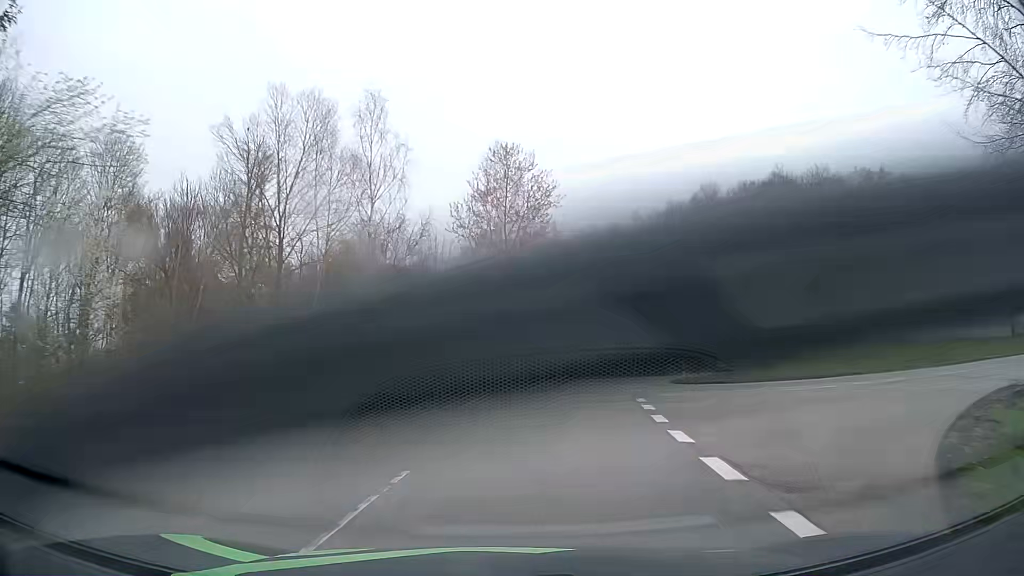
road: tertiary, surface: asphalt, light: Day
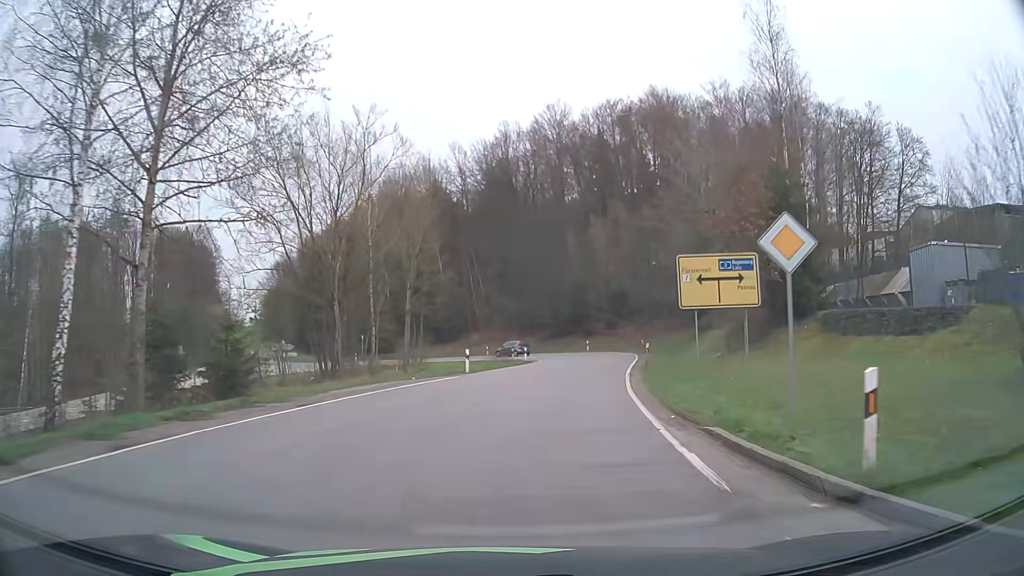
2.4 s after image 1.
(+4.7, +32.9) m; +16°
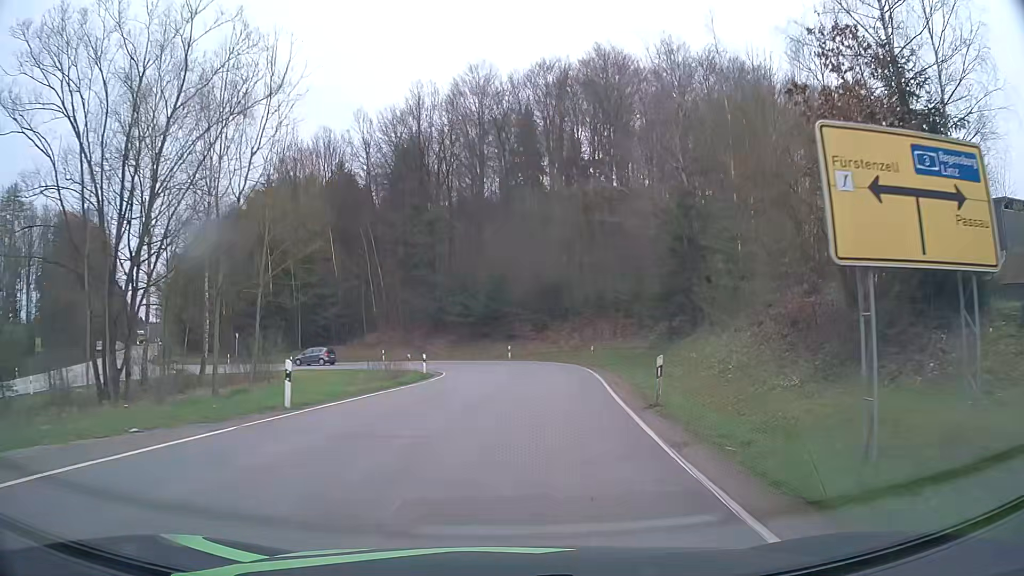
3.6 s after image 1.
(+0.9, +15.2) m; +6°
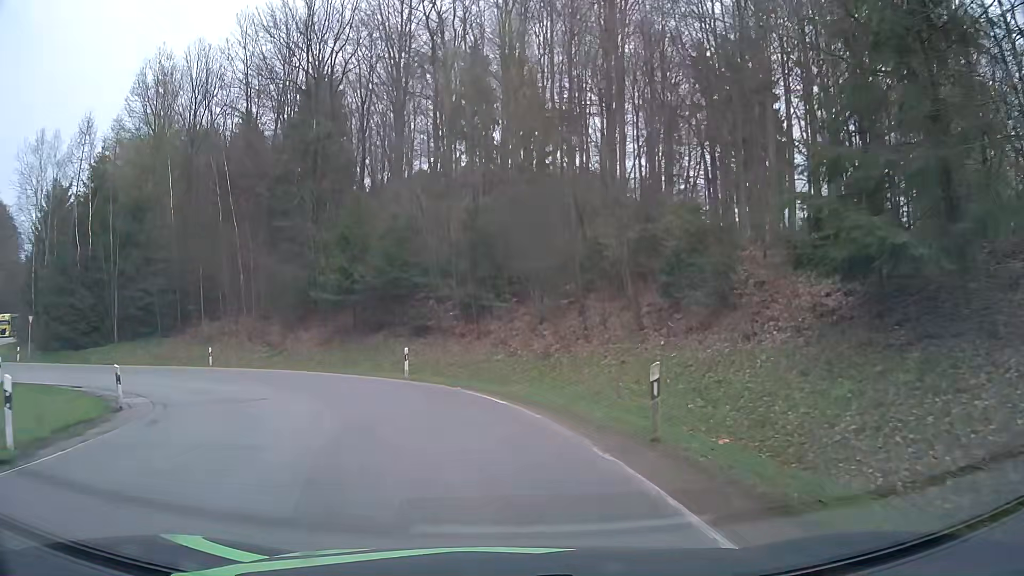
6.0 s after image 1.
(+2.4, +26.9) m; +6°
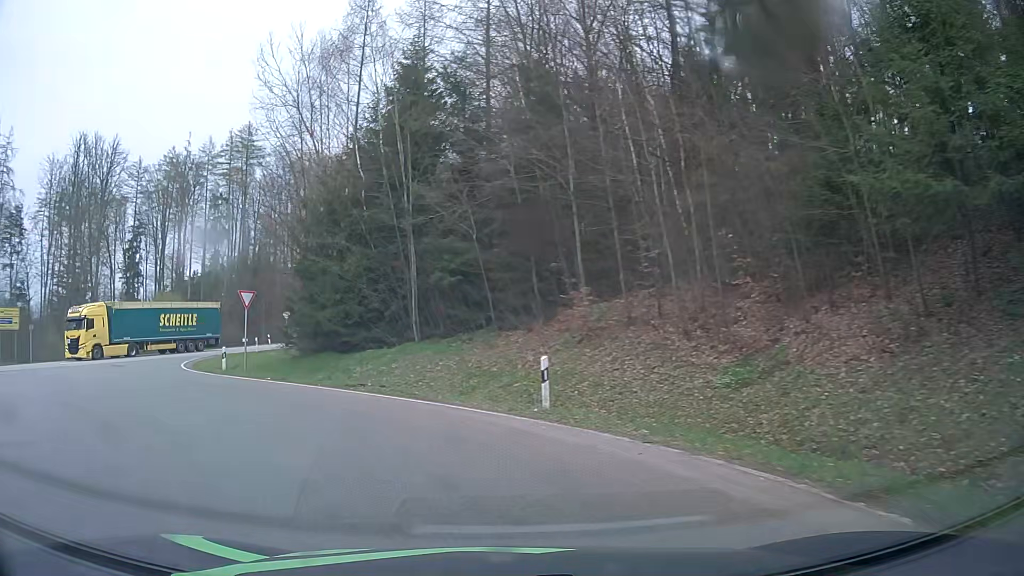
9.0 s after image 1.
(-7.3, +24.4) m; -41°
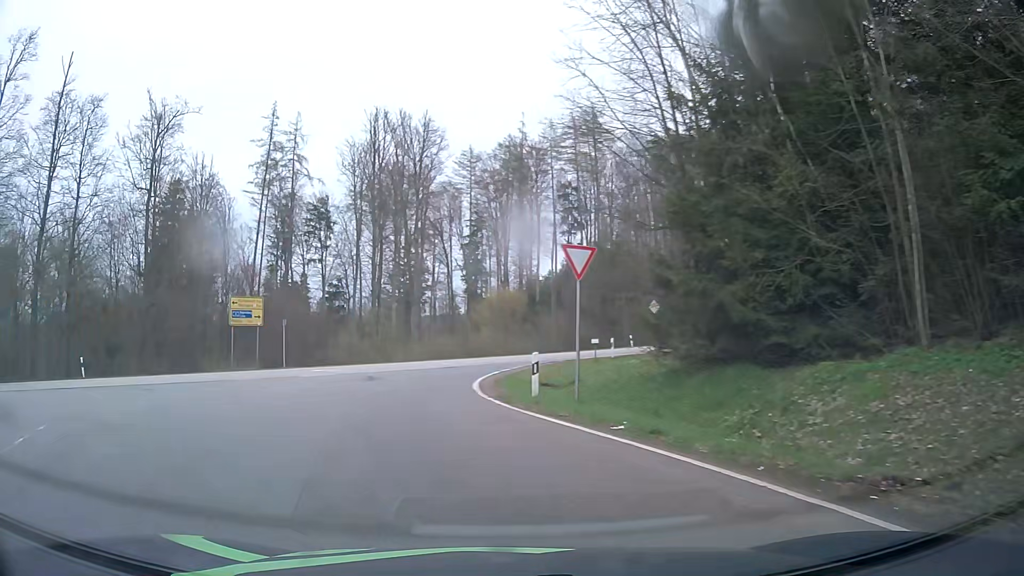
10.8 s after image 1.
(-3.7, +12.8) m; -32°
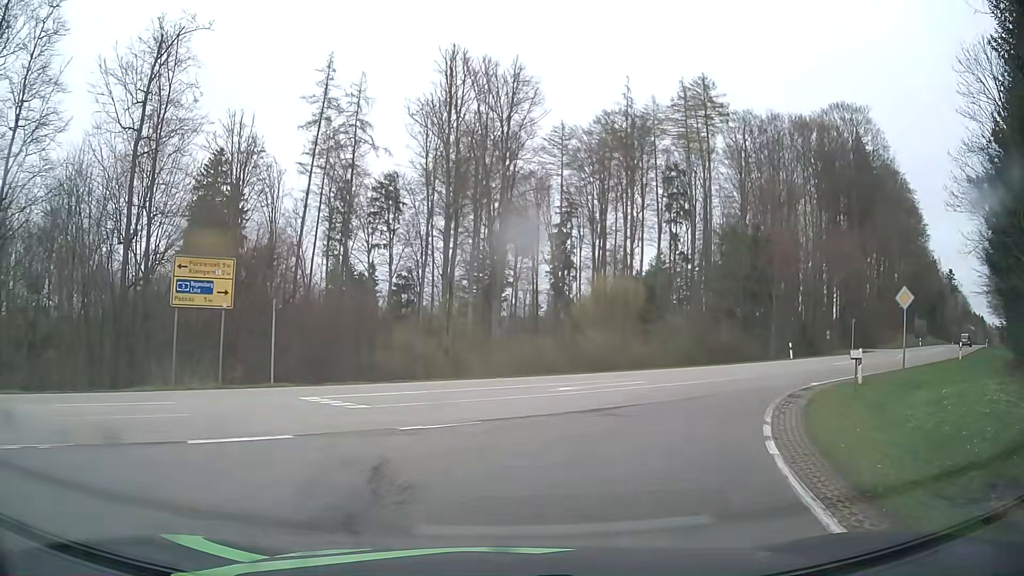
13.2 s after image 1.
(-2.5, +16.3) m; -7°
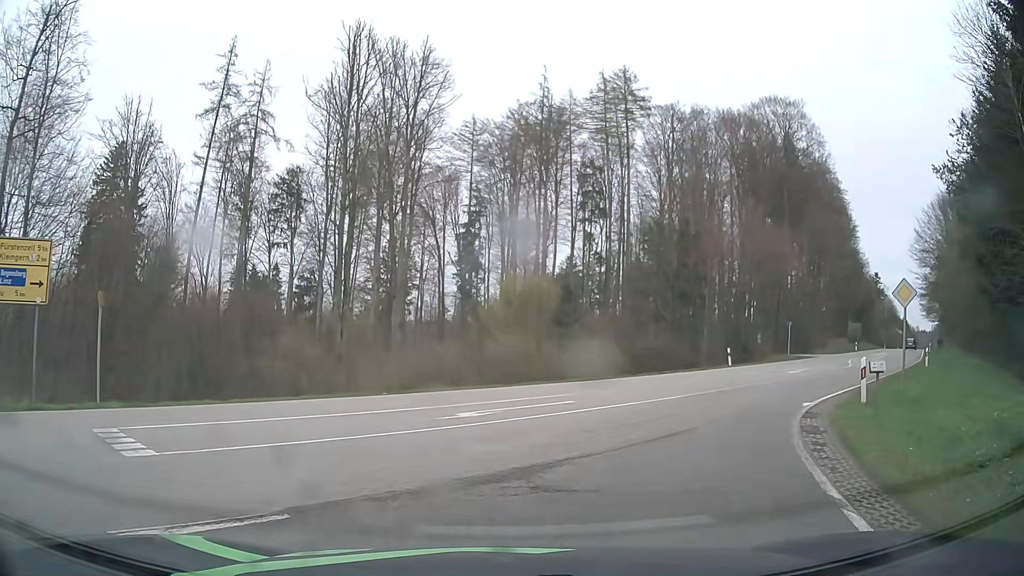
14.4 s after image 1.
(+0.3, +5.0) m; +9°
